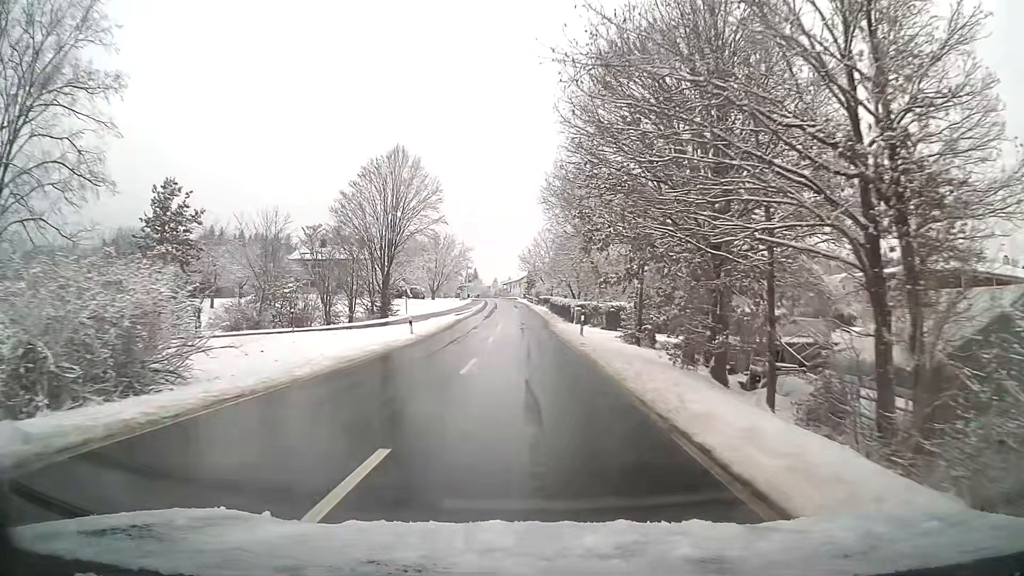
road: tertiary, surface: asphalt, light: Day
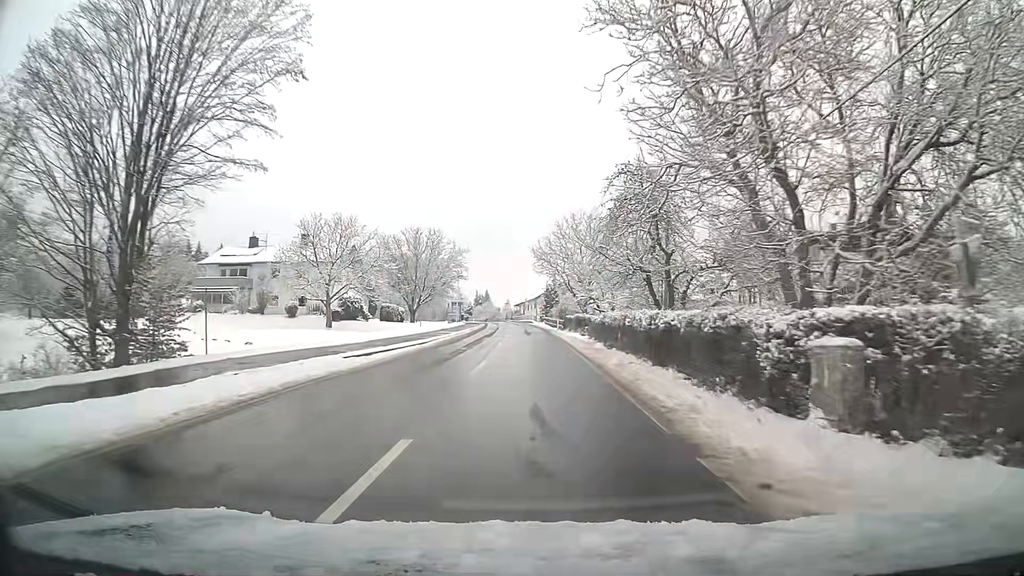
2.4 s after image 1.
(-0.4, +35.3) m; -1°
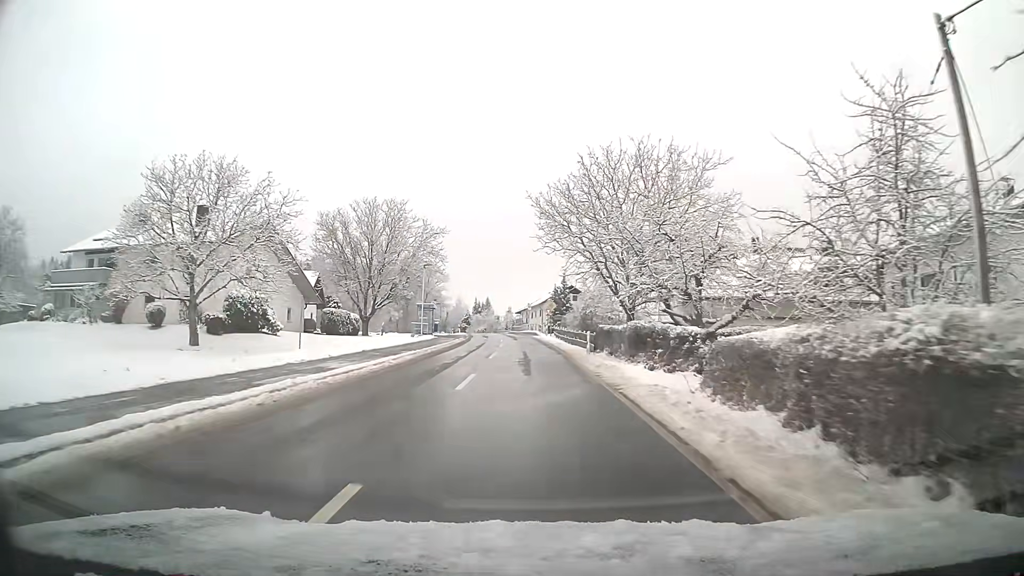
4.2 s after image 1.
(-0.1, +25.9) m; -1°
(0, +10) (0, +20) (0, +30) (-1, +40) (-1, +50) (-2, +60) (-3, +70) (-4, +80) (-5, +90) (-6, +100) m
